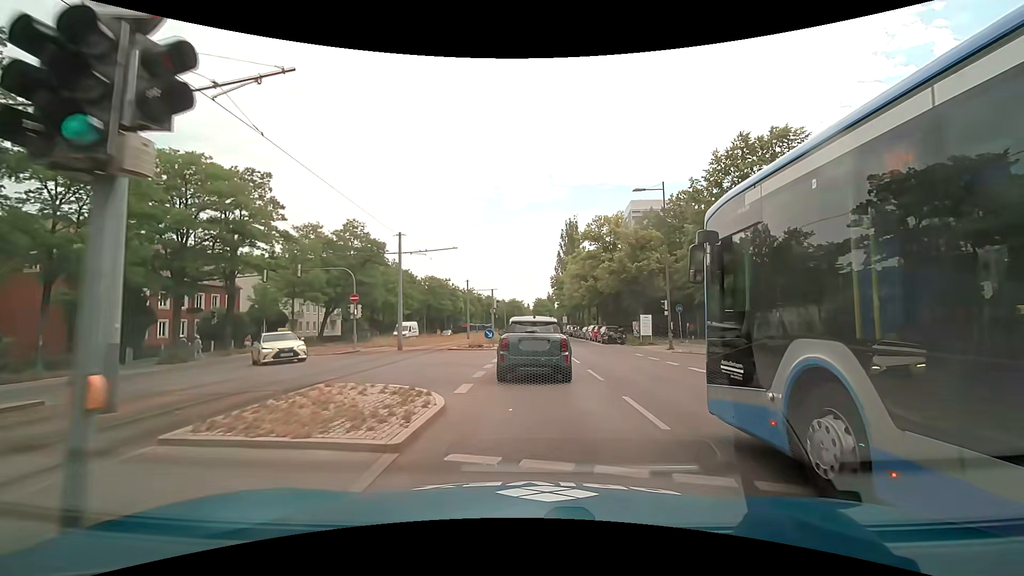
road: secondary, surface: asphalt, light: Day
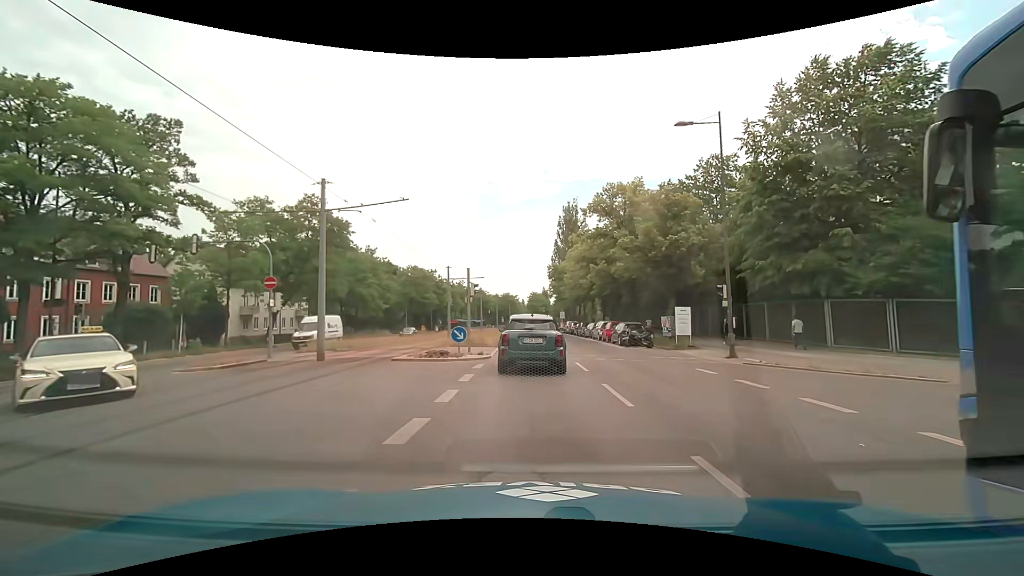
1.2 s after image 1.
(+0.1, +10.6) m; +1°
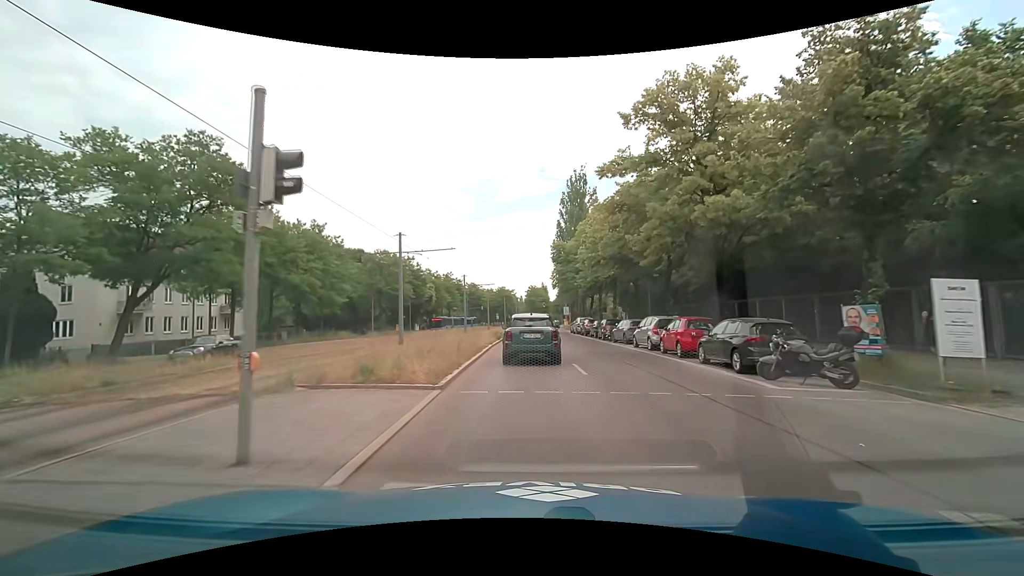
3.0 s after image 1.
(+0.1, +18.0) m; 0°
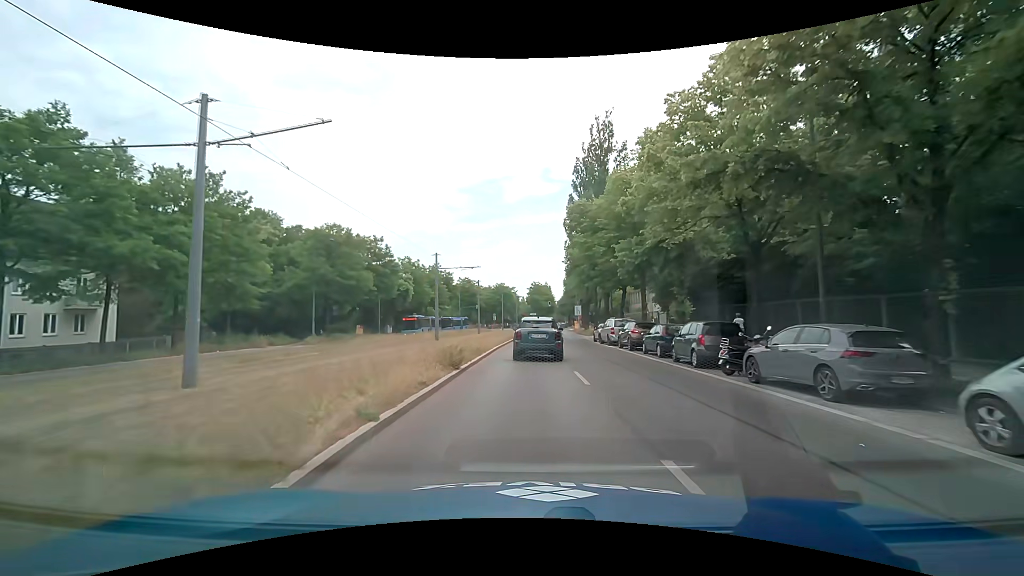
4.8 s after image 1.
(0.0, +19.8) m; 0°
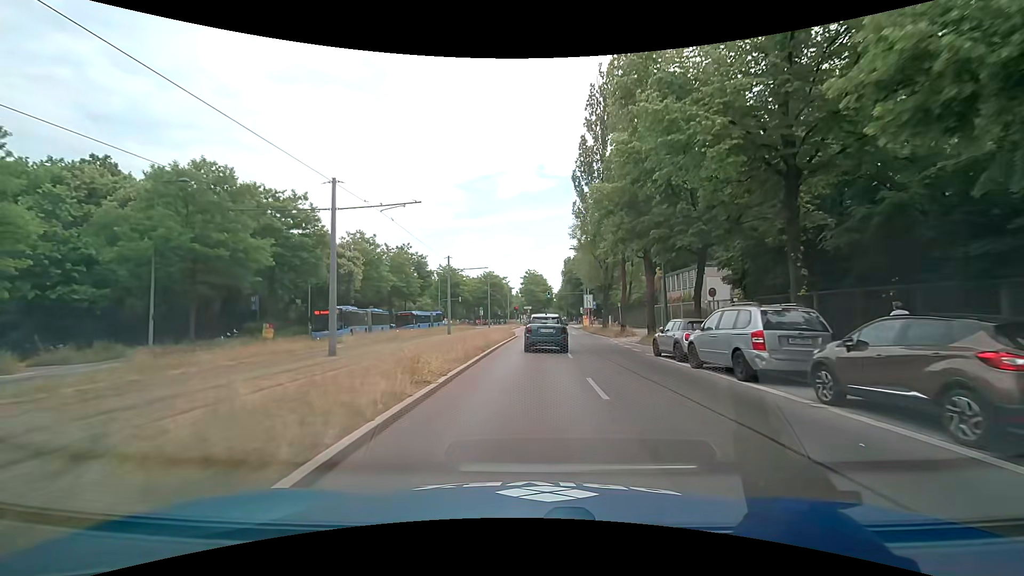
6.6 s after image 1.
(0.0, +20.6) m; +1°
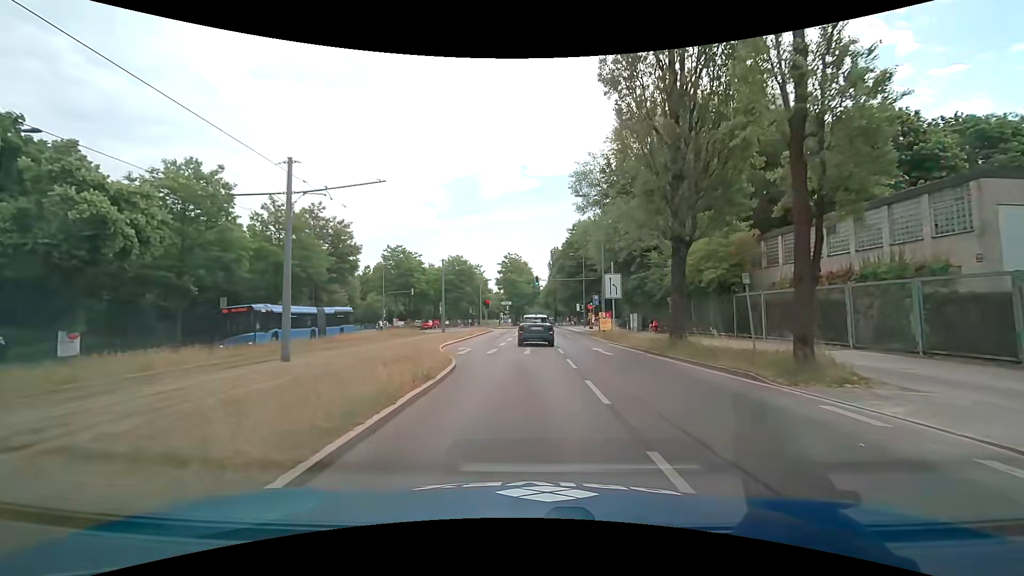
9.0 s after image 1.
(+0.4, +27.5) m; +2°
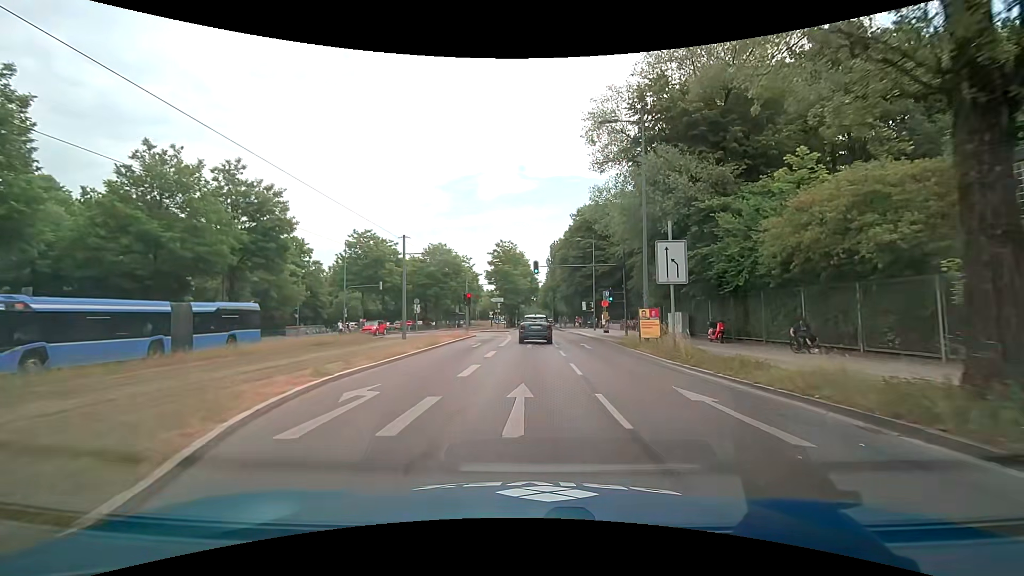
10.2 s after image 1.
(0.0, +13.9) m; 0°
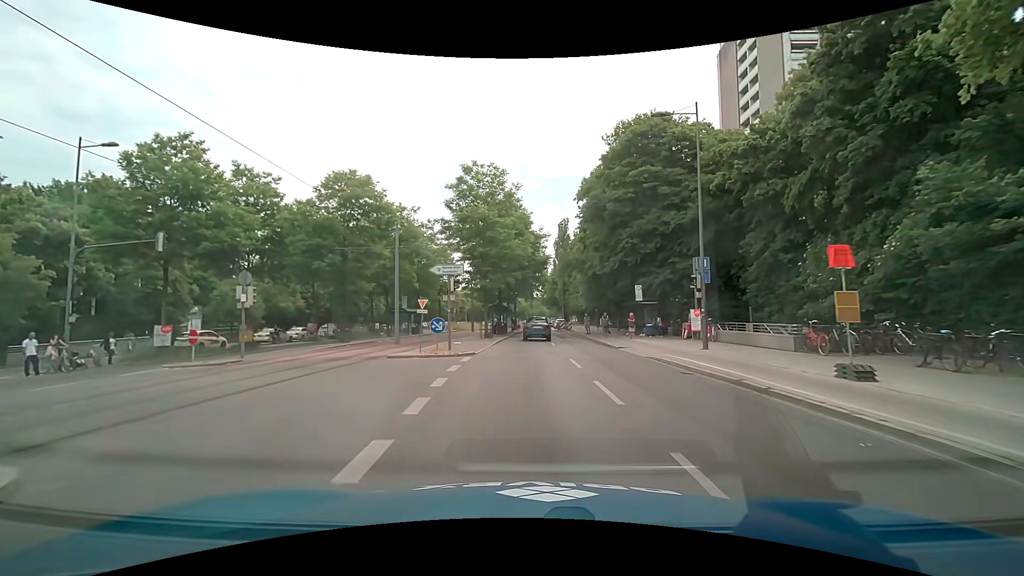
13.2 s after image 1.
(+0.2, +34.6) m; 0°
(0, +10) (0, +20) (0, +30) (0, +40) (0, +50) (+1, +60) (+1, +70) (+1, +80) (+2, +90) (+2, +100) m
